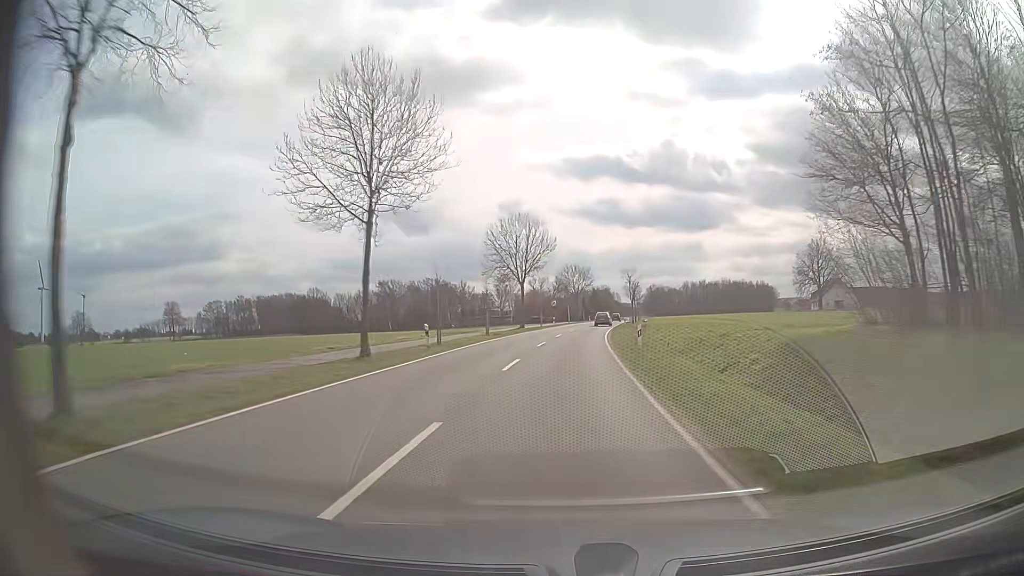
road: tertiary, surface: asphalt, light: Day
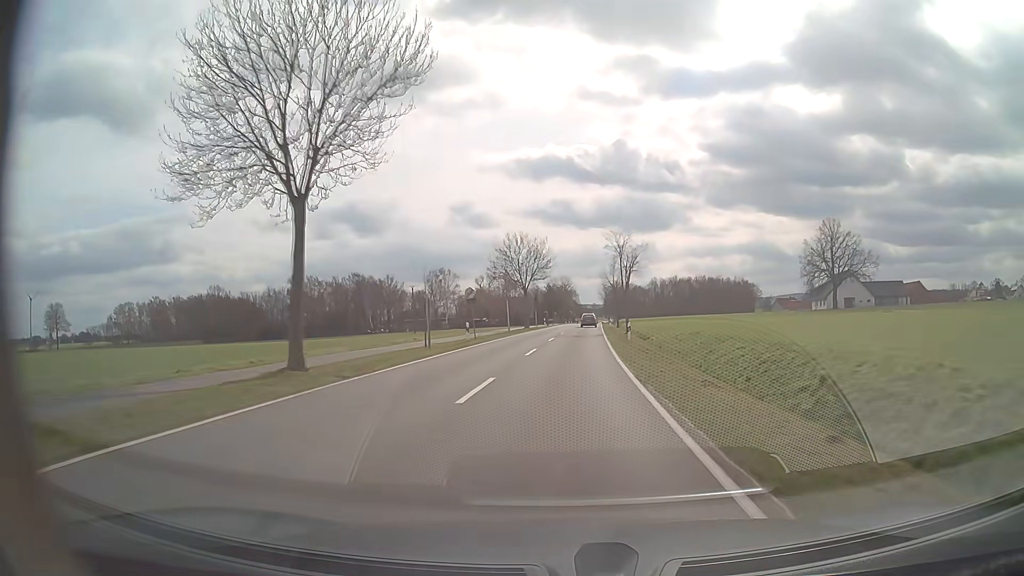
(+1.8, +42.0) m; +4°
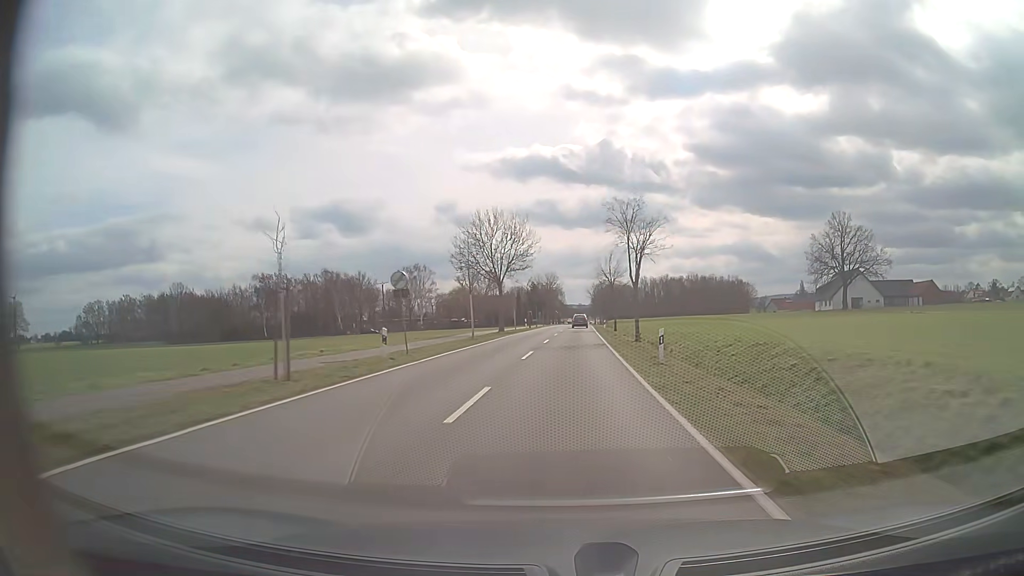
(+0.1, +13.8) m; +1°
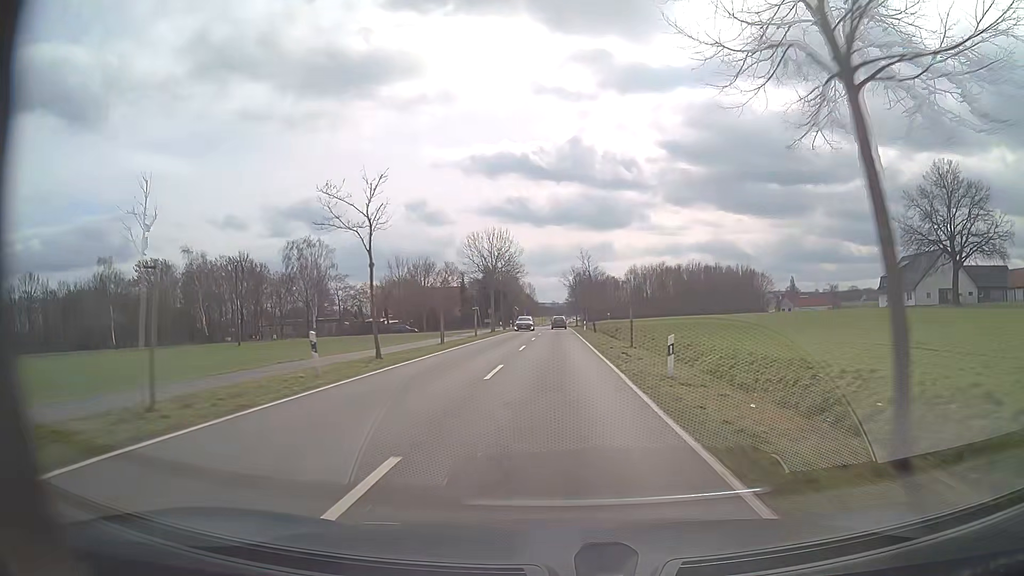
(+1.7, +54.0) m; +2°
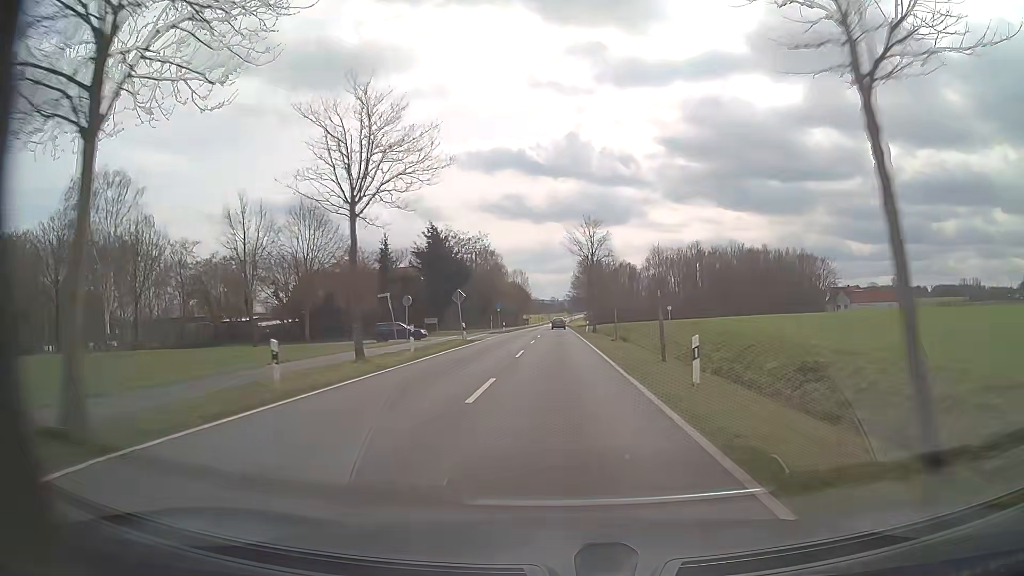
(-0.1, +51.9) m; 0°
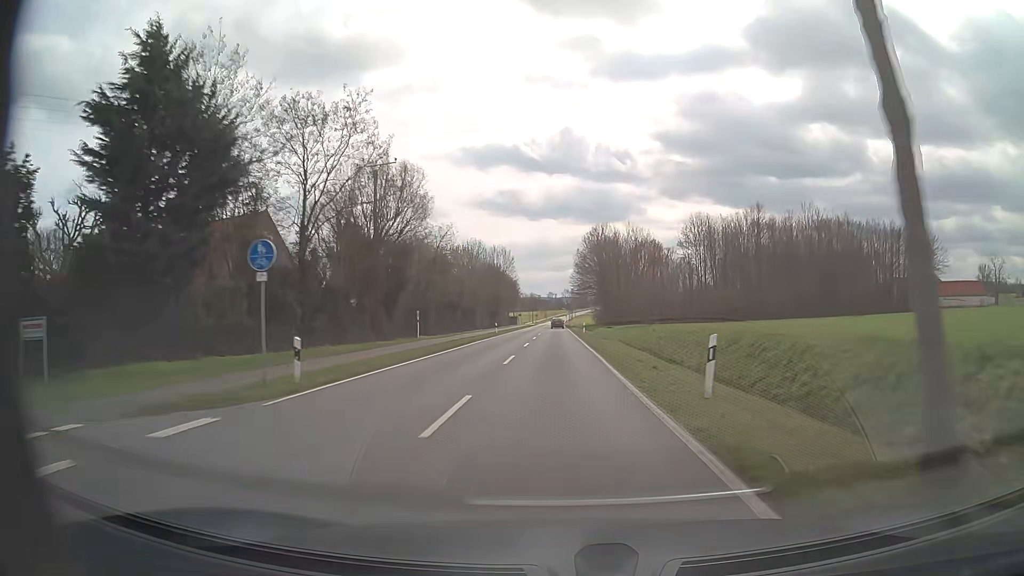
(+0.1, +51.3) m; 0°
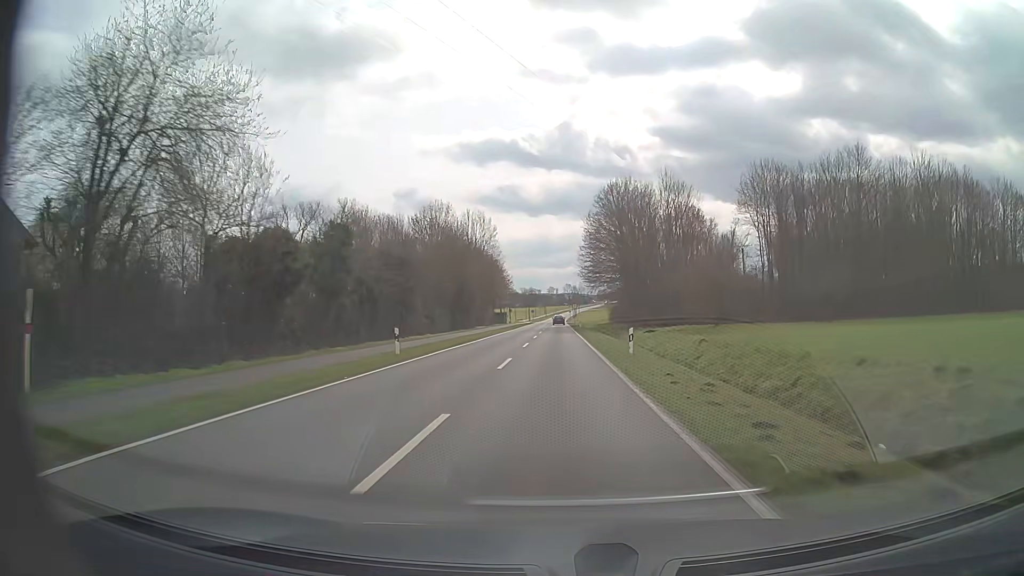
(0.0, +38.6) m; 0°
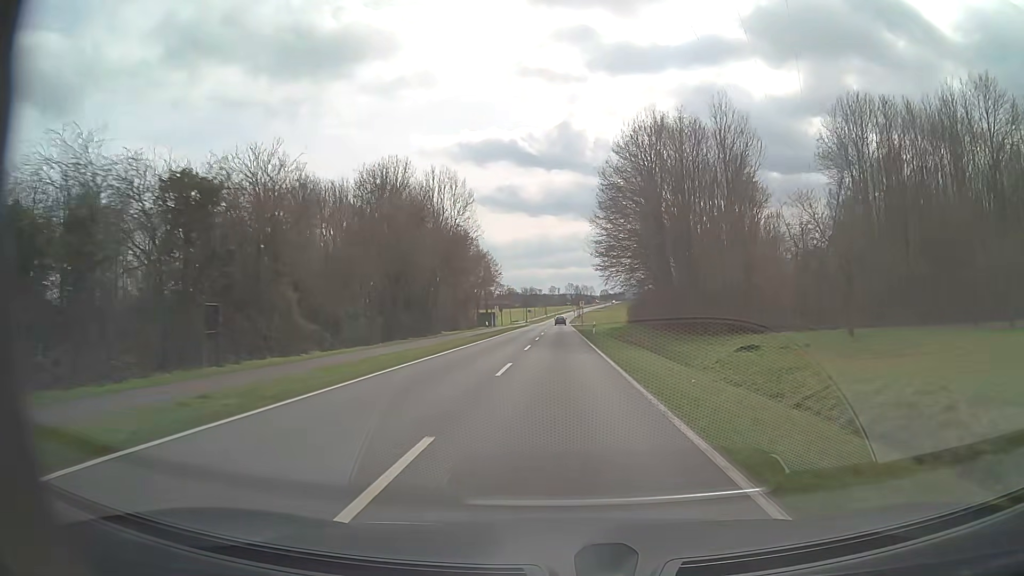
(-0.1, +25.8) m; 0°
(0, +10) (0, +20) (0, +30) (0, +40) (0, +50) (0, +60) (0, +70) (0, +80) (0, +90) (0, +100) m
